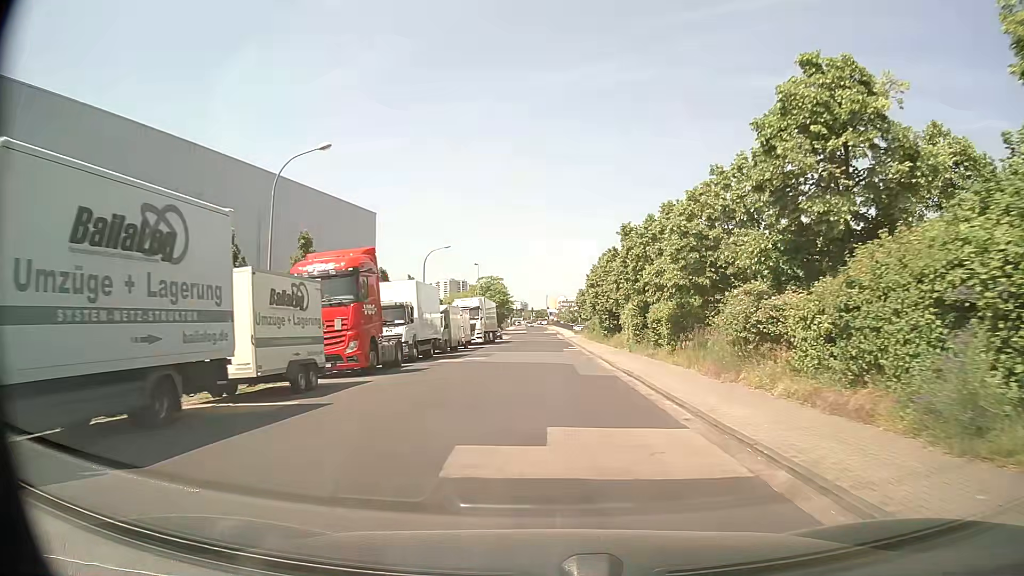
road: unclassified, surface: asphalt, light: Day
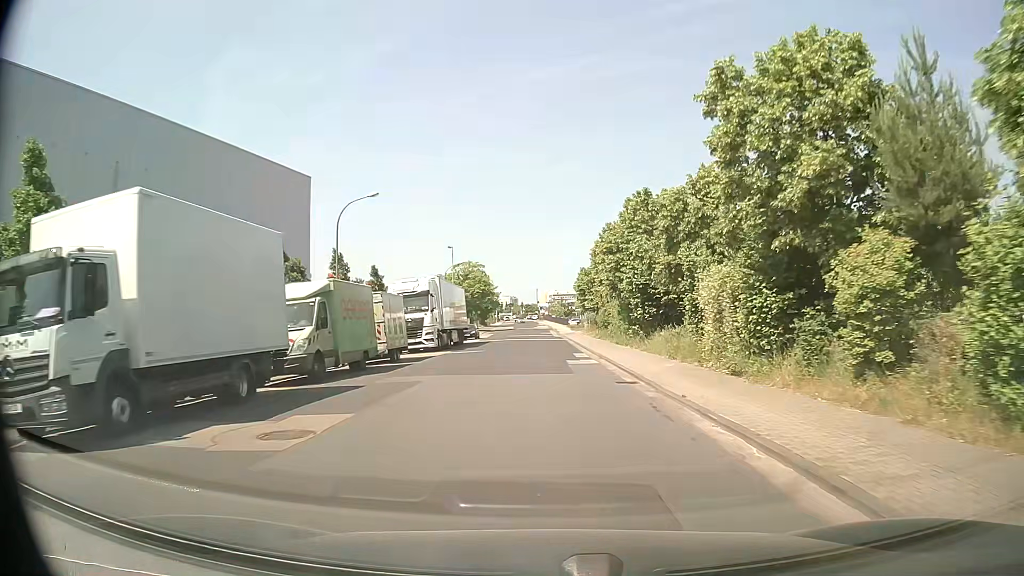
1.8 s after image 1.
(+0.2, +20.4) m; +2°
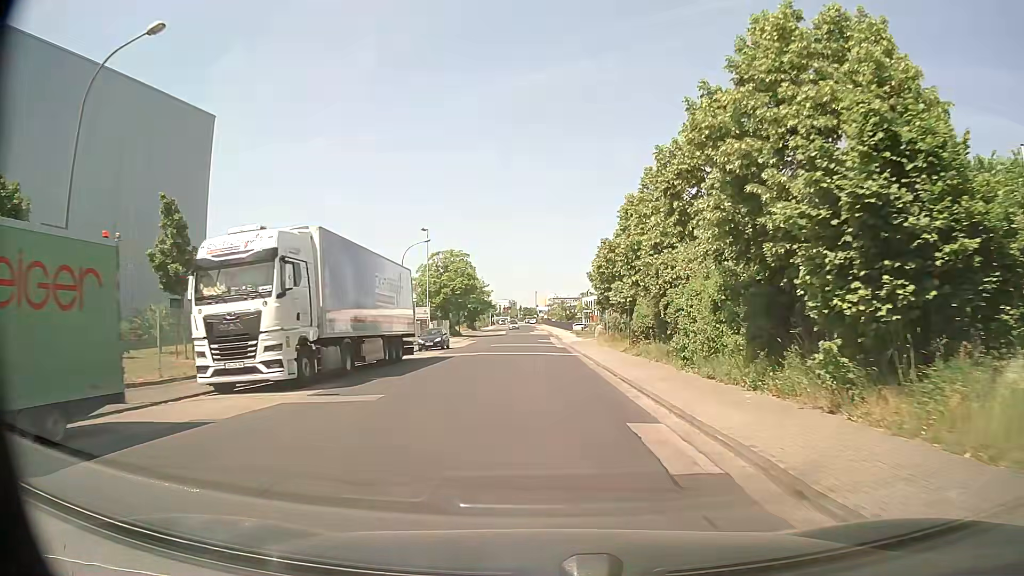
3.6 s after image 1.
(-0.1, +20.5) m; 0°
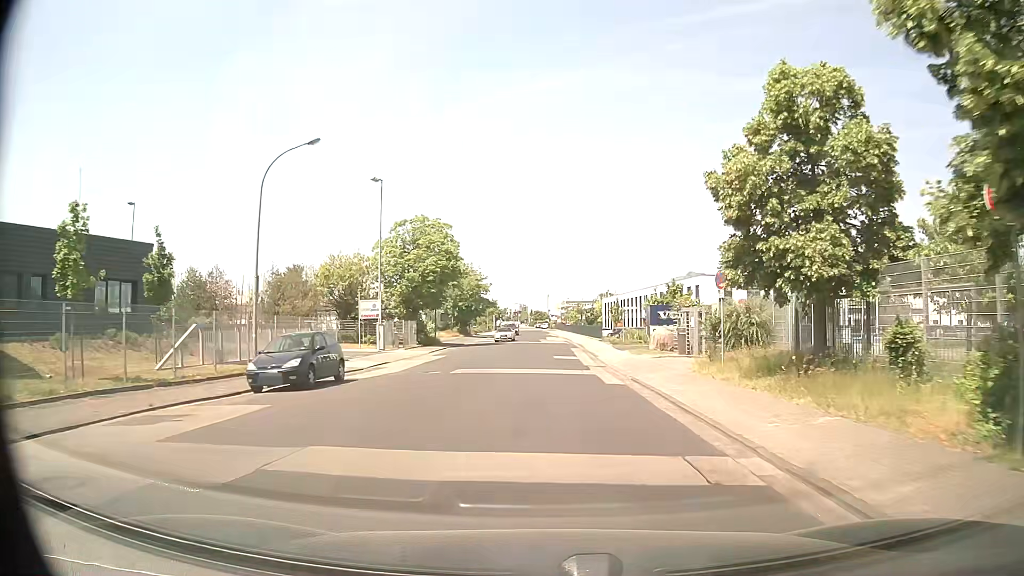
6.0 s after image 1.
(-0.4, +27.8) m; -1°
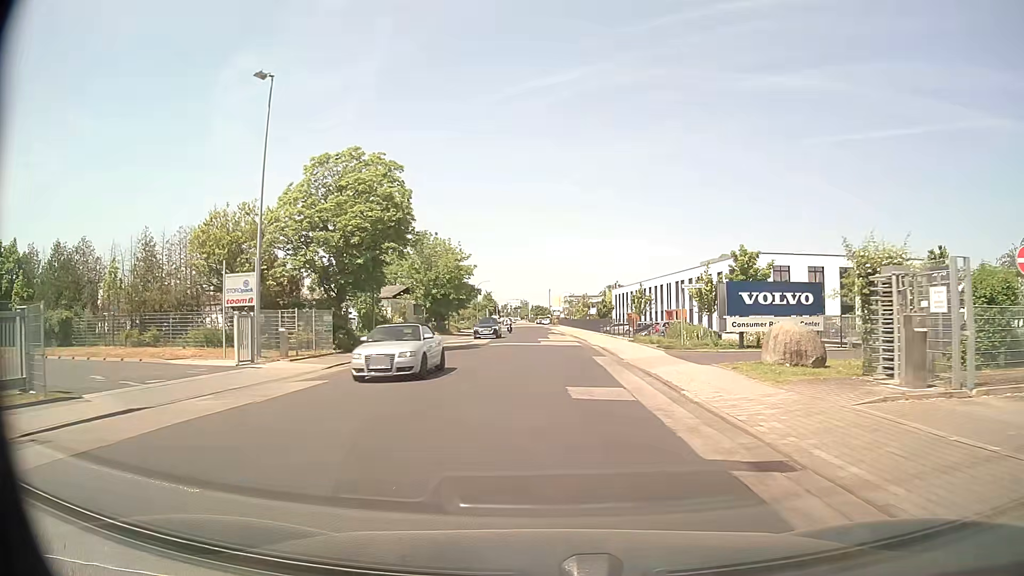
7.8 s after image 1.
(+0.1, +21.2) m; 0°
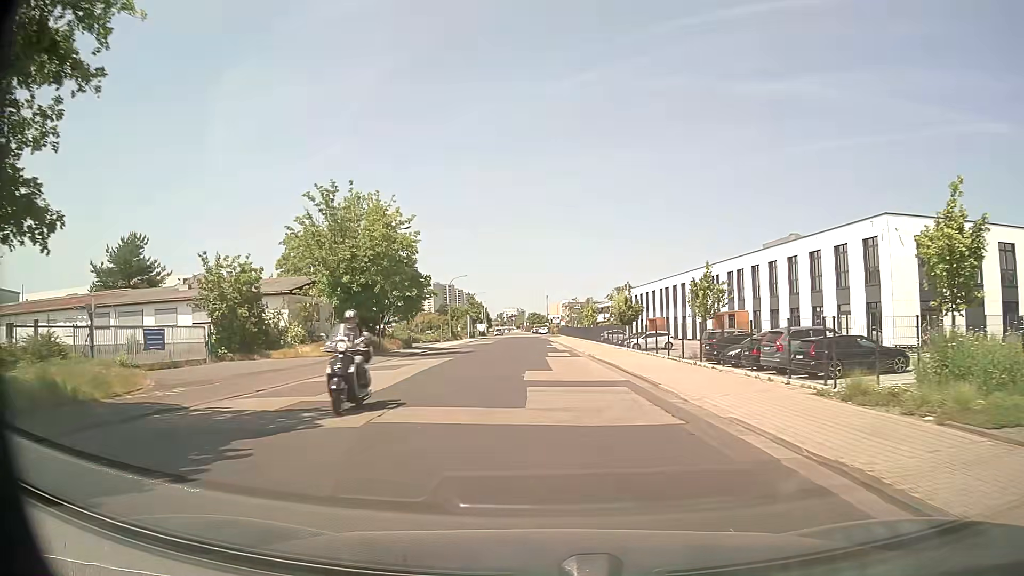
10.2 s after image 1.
(+0.2, +28.5) m; 0°
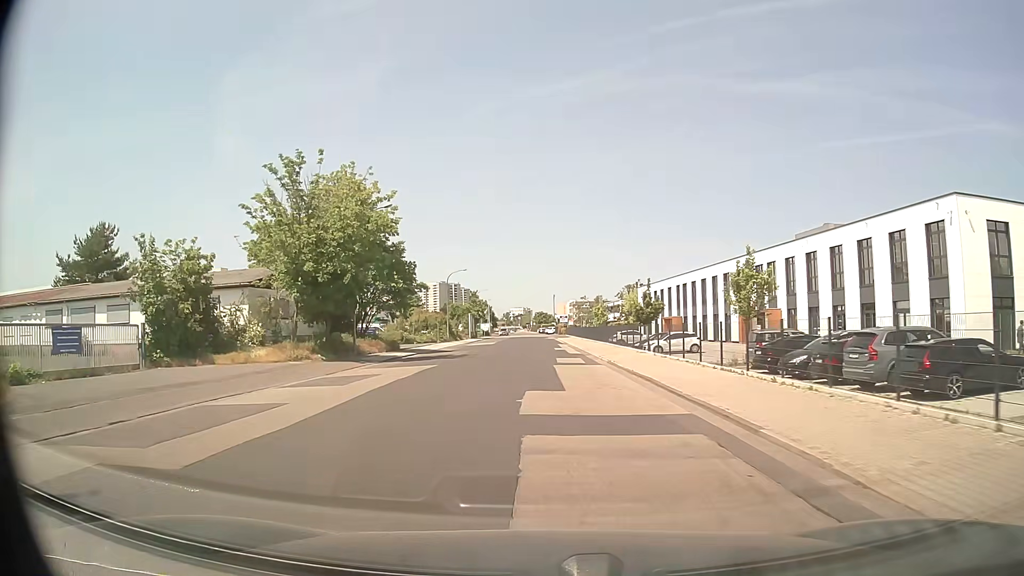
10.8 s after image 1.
(0.0, +7.1) m; 0°
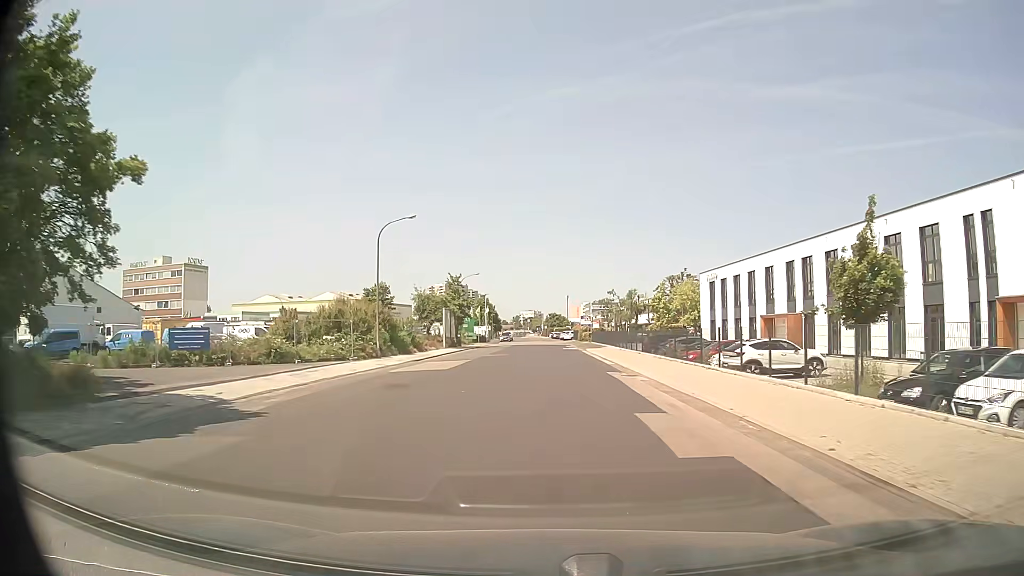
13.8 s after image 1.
(-0.7, +35.6) m; -1°
(0, +10) (0, +20) (0, +30) (0, +40) (0, +50) (+1, +60) (+1, +70) (+1, +80) (+1, +90) (+1, +100) m
